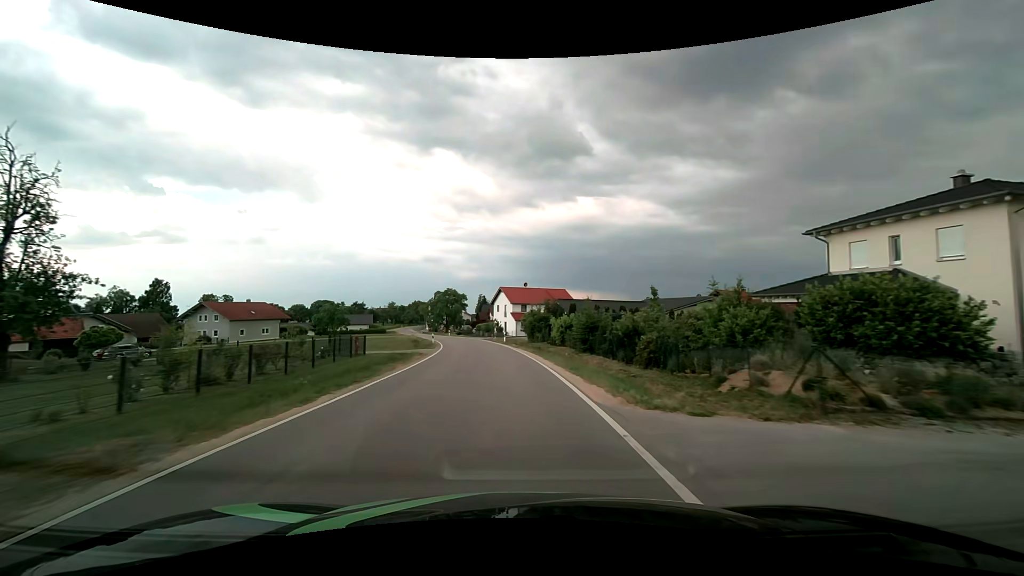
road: tertiary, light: Day
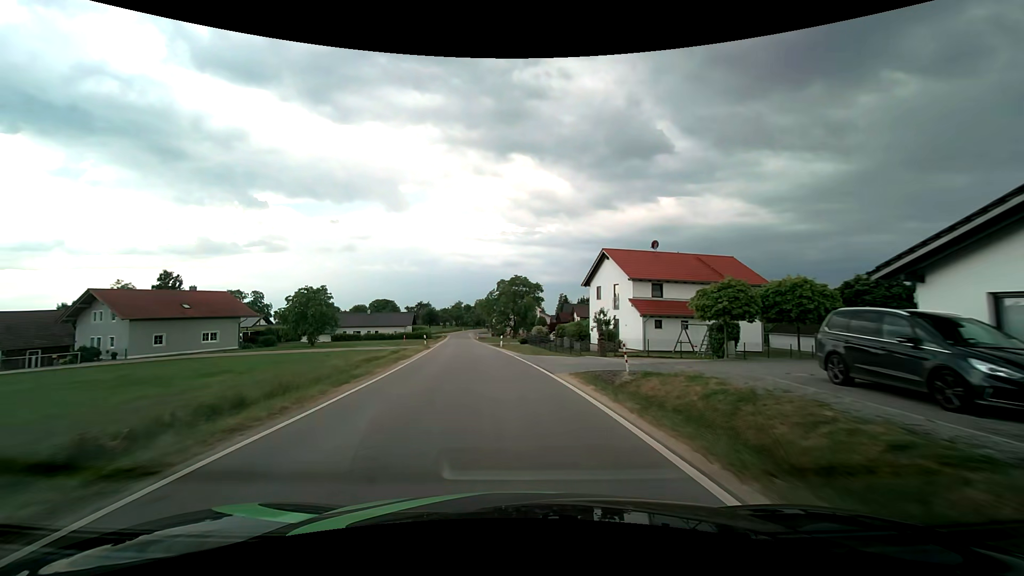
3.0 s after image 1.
(-3.3, +45.1) m; -9°
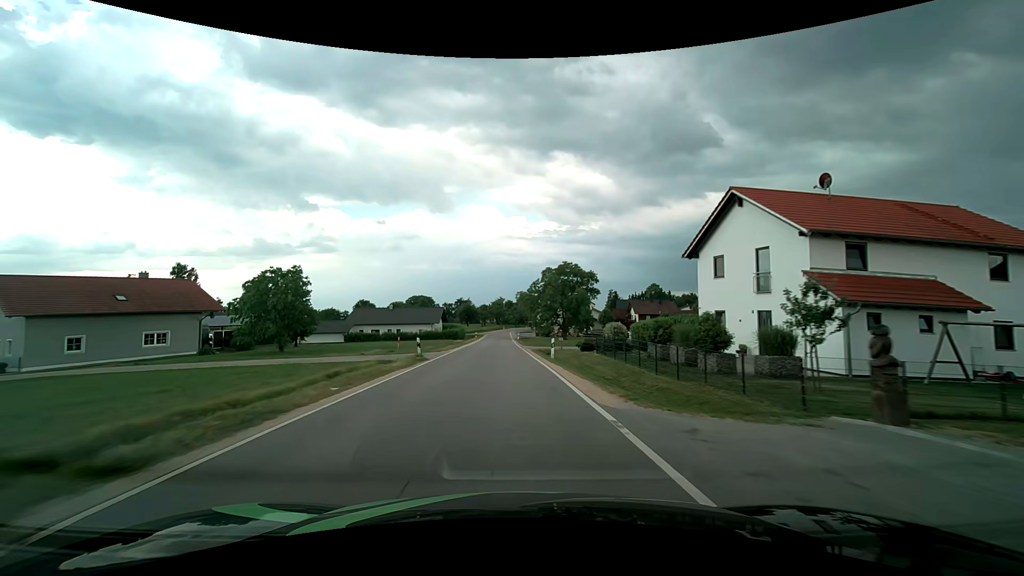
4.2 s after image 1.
(-0.8, +18.6) m; -5°
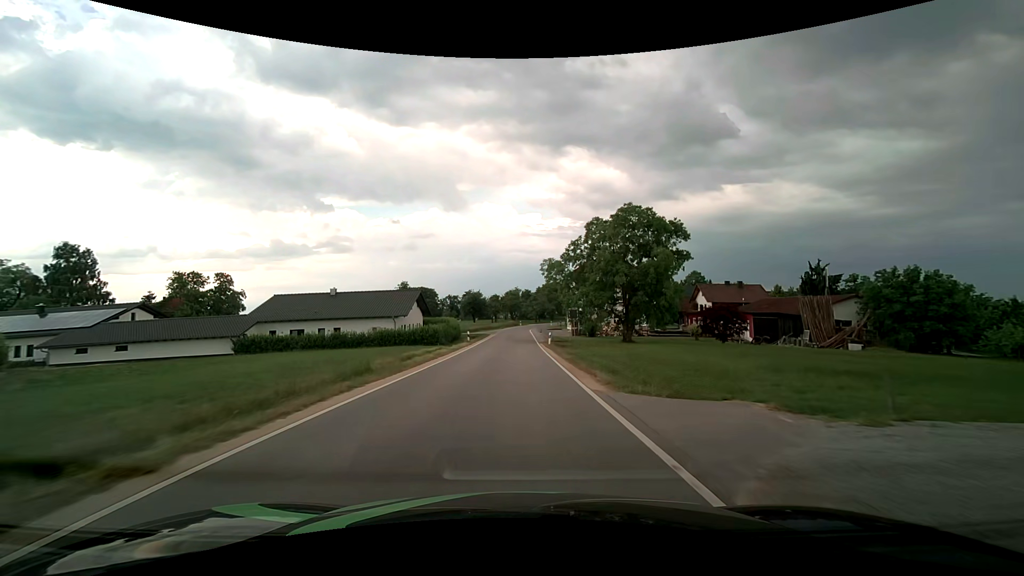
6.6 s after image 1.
(-1.2, +37.2) m; -2°
(0, +10) (0, +20) (0, +30) (0, +40) (0, +50) (0, +60) (0, +70) (0, +80) (+1, +90) (+3, +100) m
